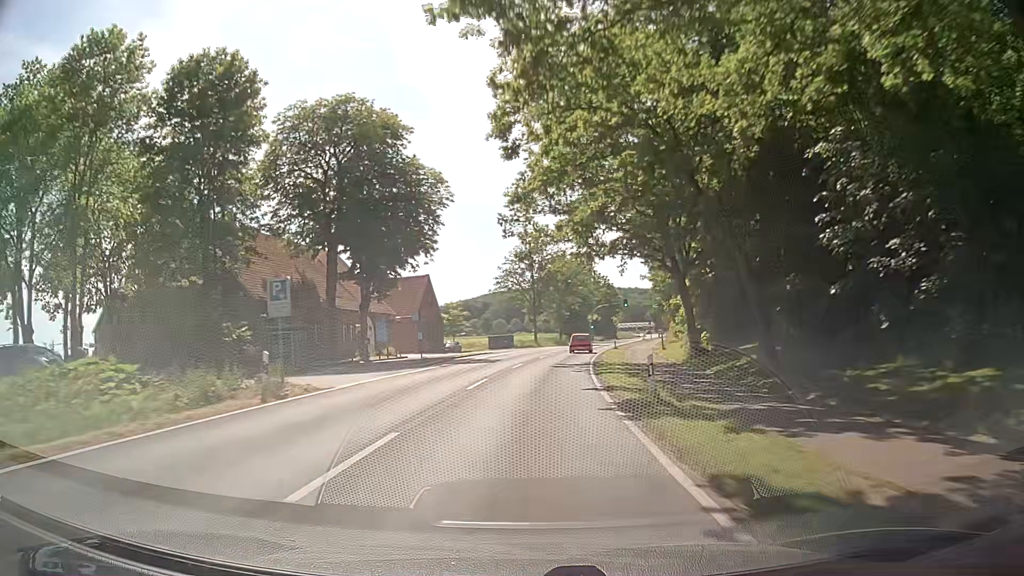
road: secondary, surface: asphalt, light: Day
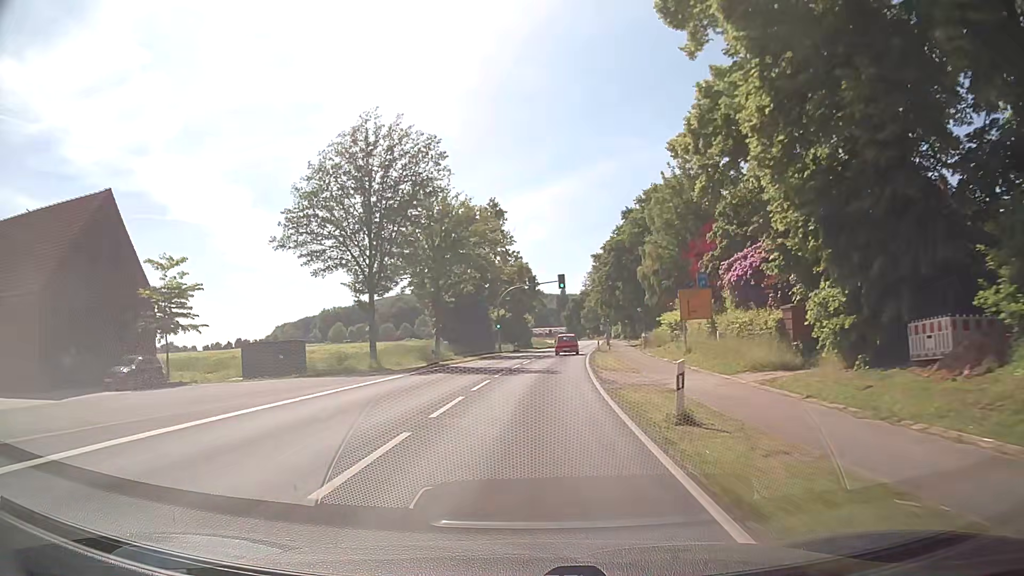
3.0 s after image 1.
(+4.7, +53.4) m; +9°
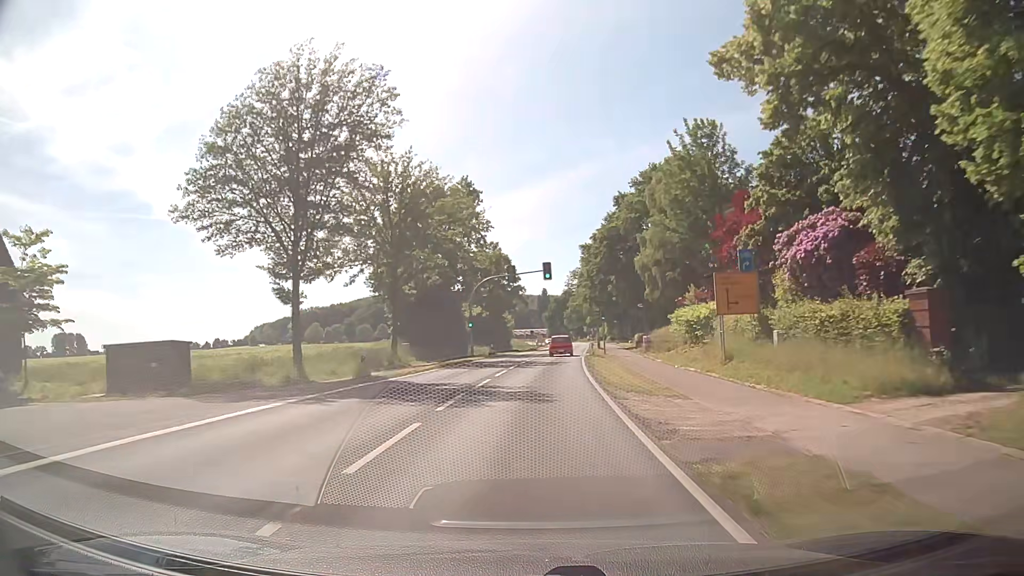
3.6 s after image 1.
(+0.1, +10.7) m; +2°
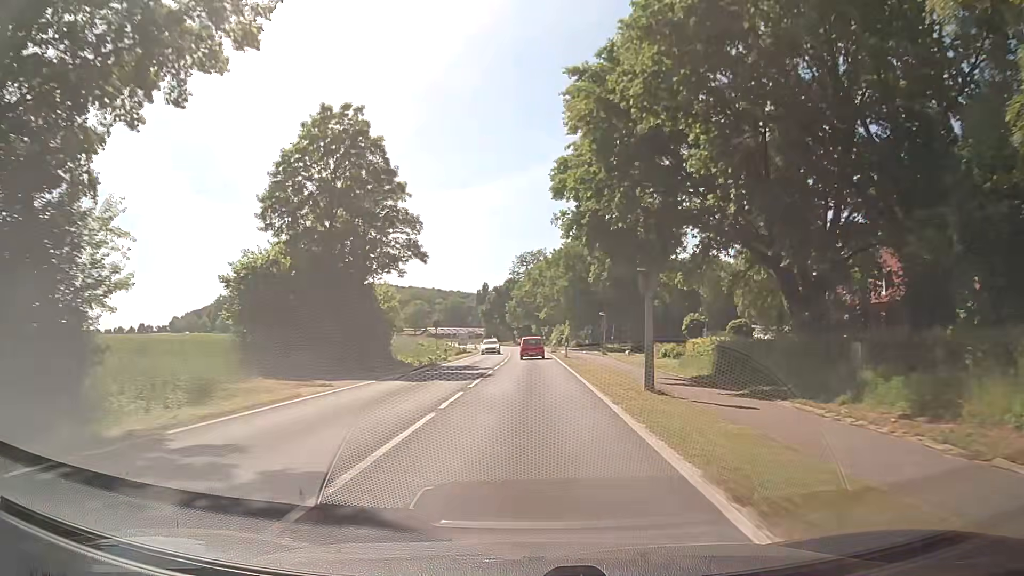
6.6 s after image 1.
(+2.7, +53.5) m; +5°
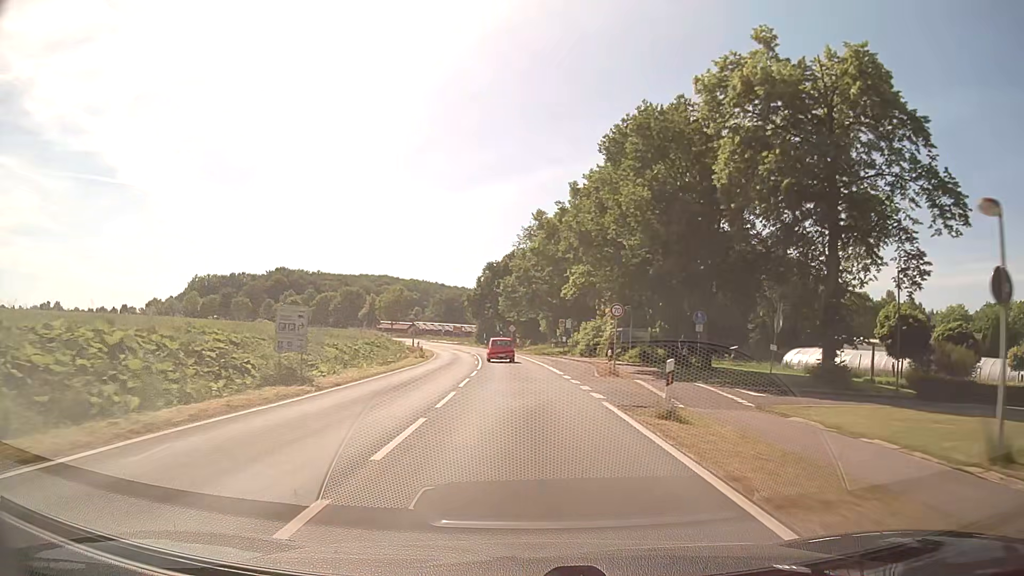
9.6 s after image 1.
(+0.3, +53.7) m; 0°
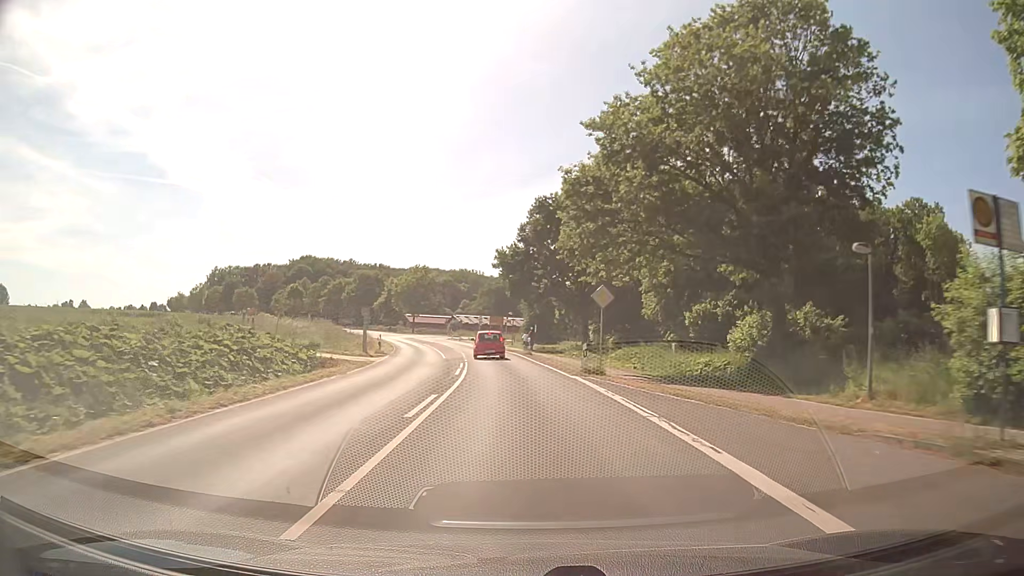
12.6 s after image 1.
(-2.0, +52.9) m; -5°
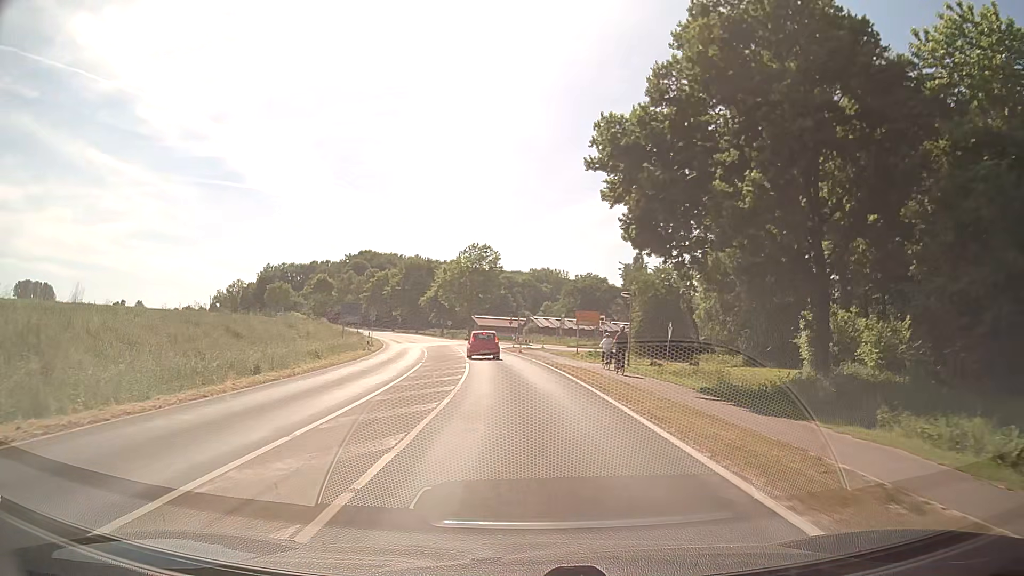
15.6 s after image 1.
(-2.2, +41.9) m; -7°
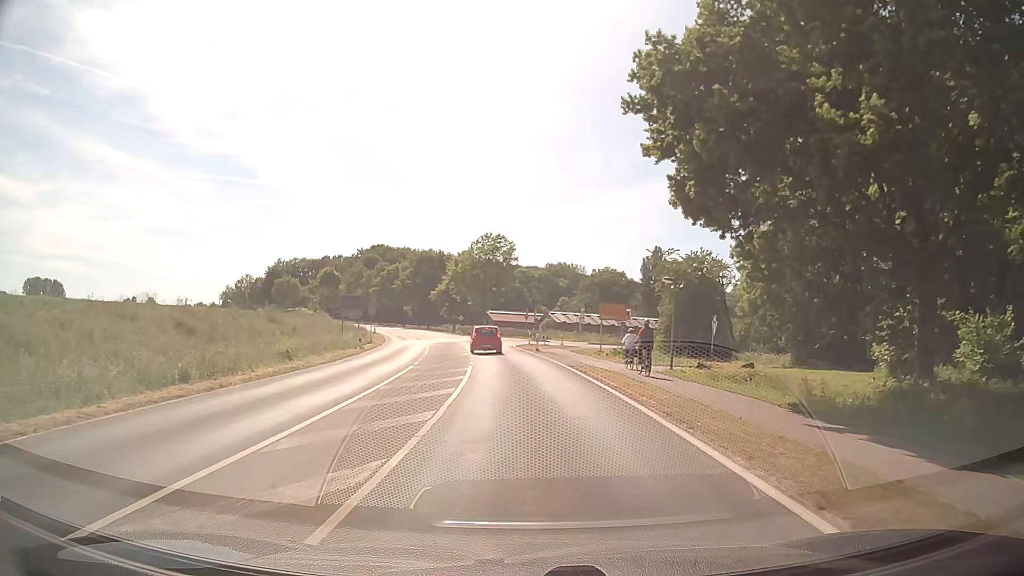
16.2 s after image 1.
(-0.1, +6.5) m; -2°
(0, +10) (0, +20) (-1, +30) (-1, +40) (-2, +50) (-1, +60) (+4, +68) (+12, +73) (+22, +77) (+31, +81) m
